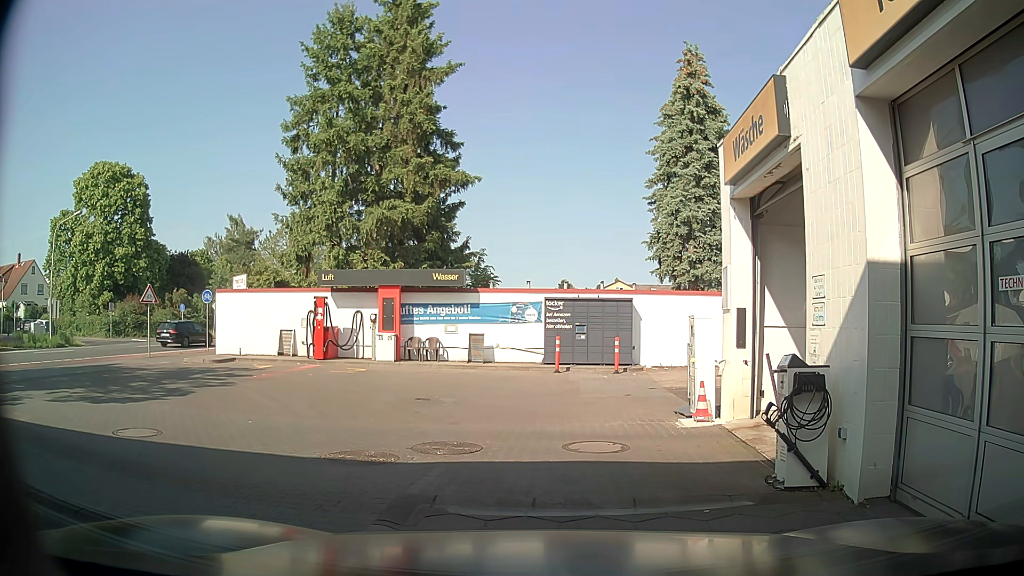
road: service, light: Day
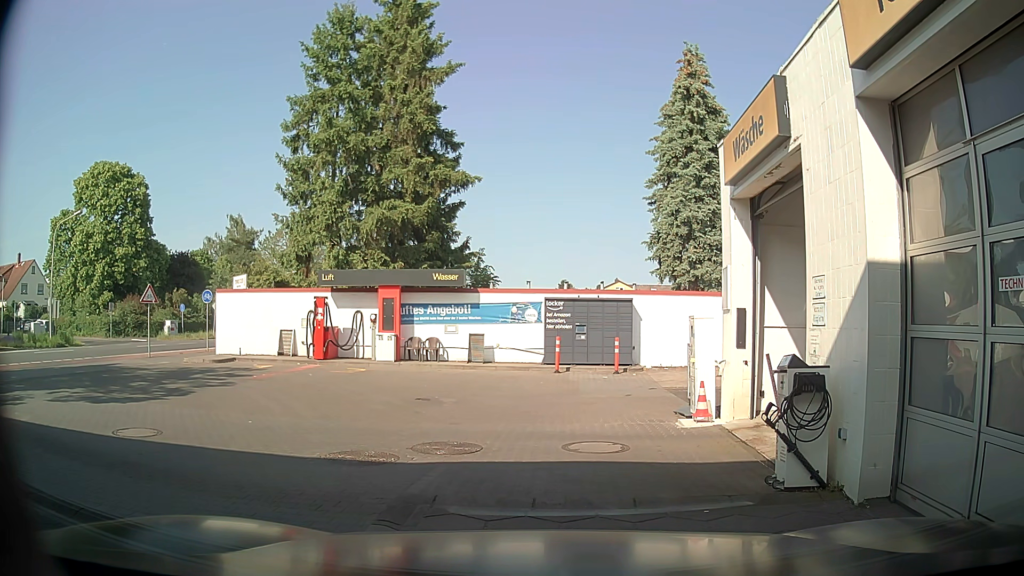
(0.0, 0.0) m; 0°
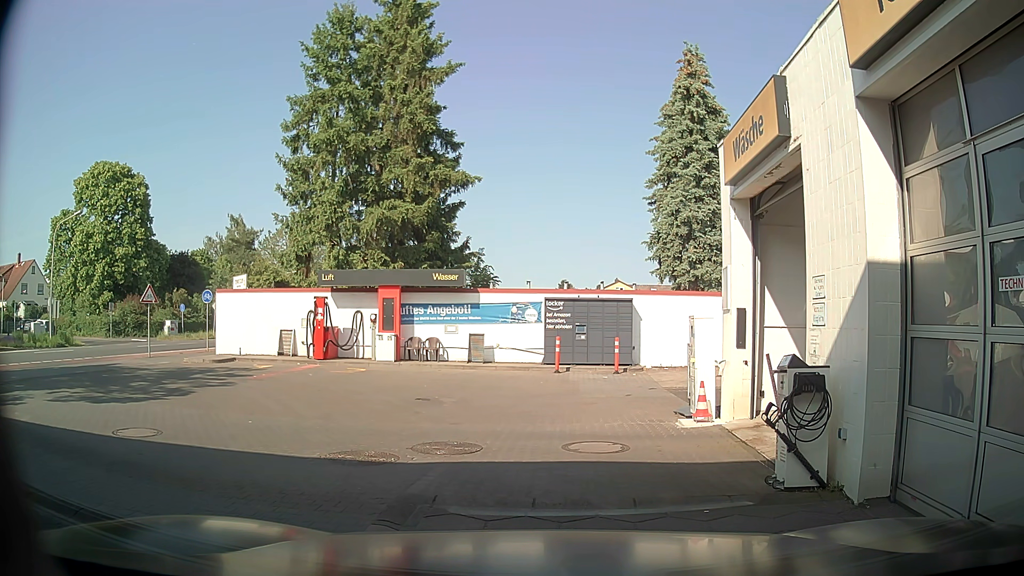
(0.0, 0.0) m; 0°
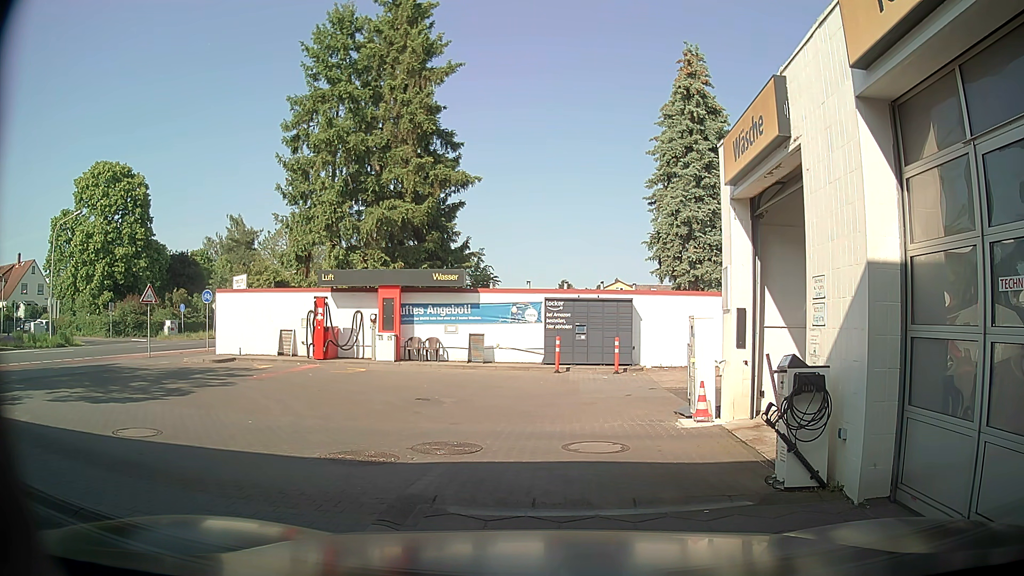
(0.0, 0.0) m; 0°
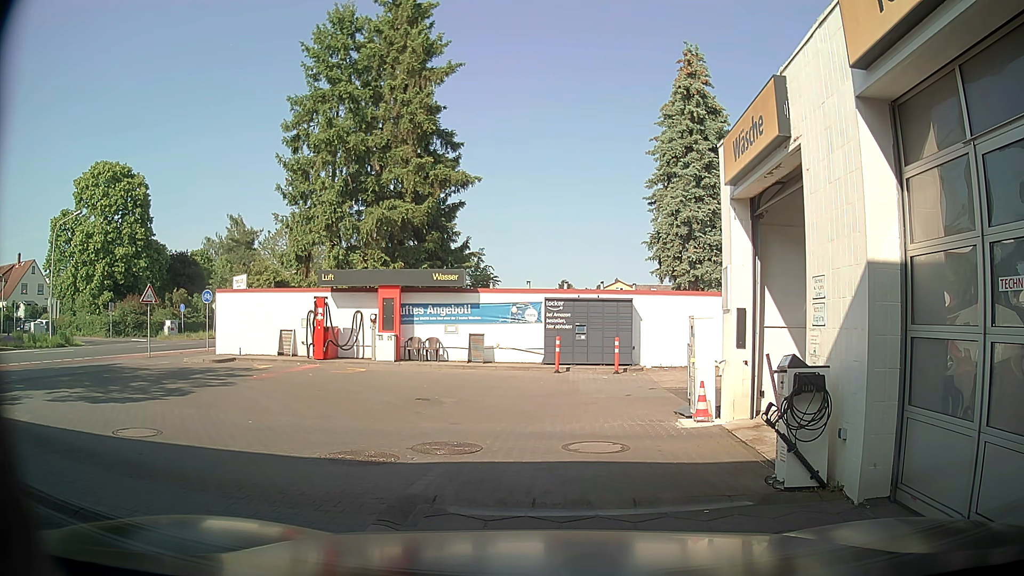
(0.0, 0.0) m; 0°
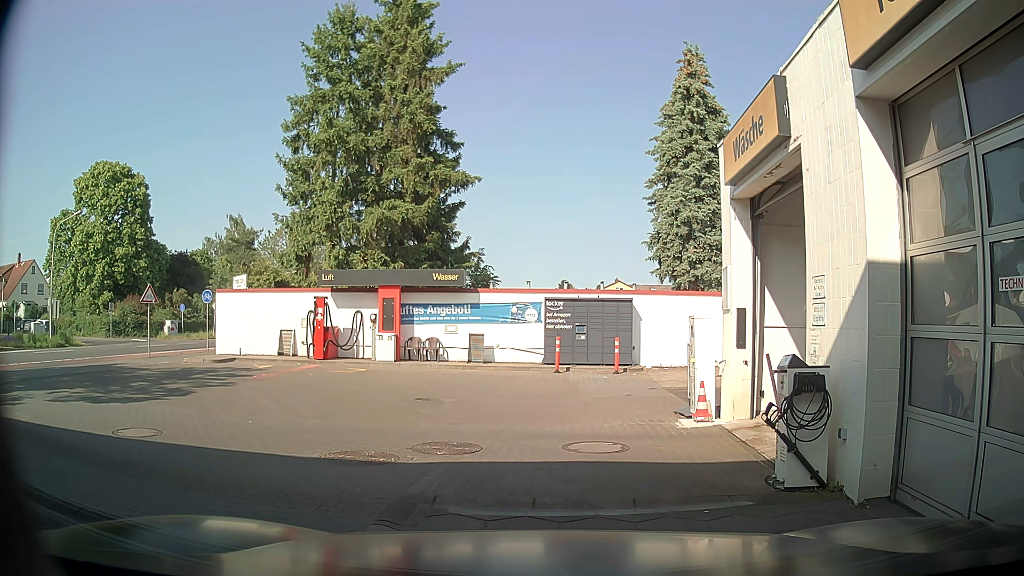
(0.0, 0.0) m; 0°
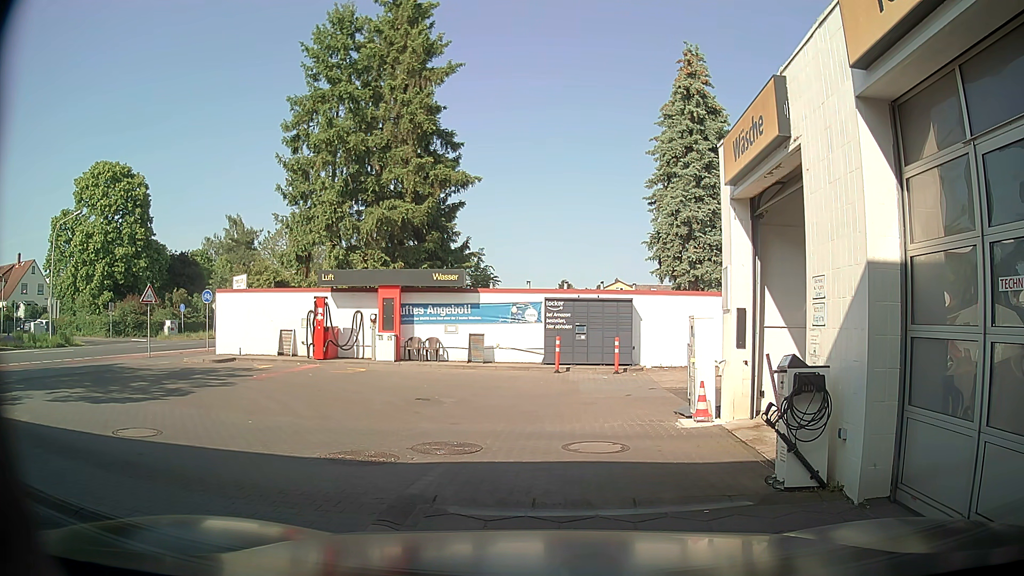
(0.0, 0.0) m; 0°
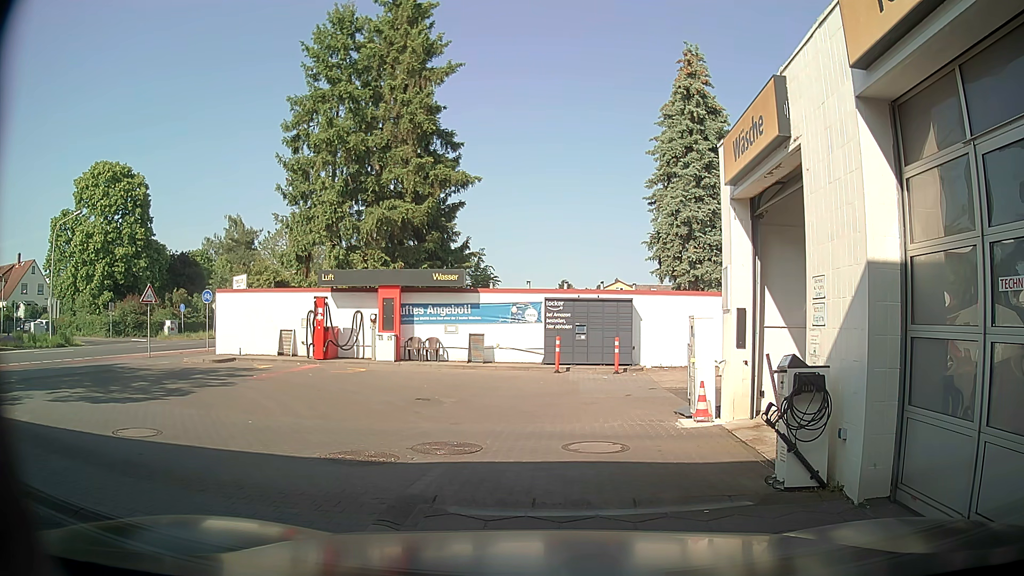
(0.0, 0.0) m; 0°
